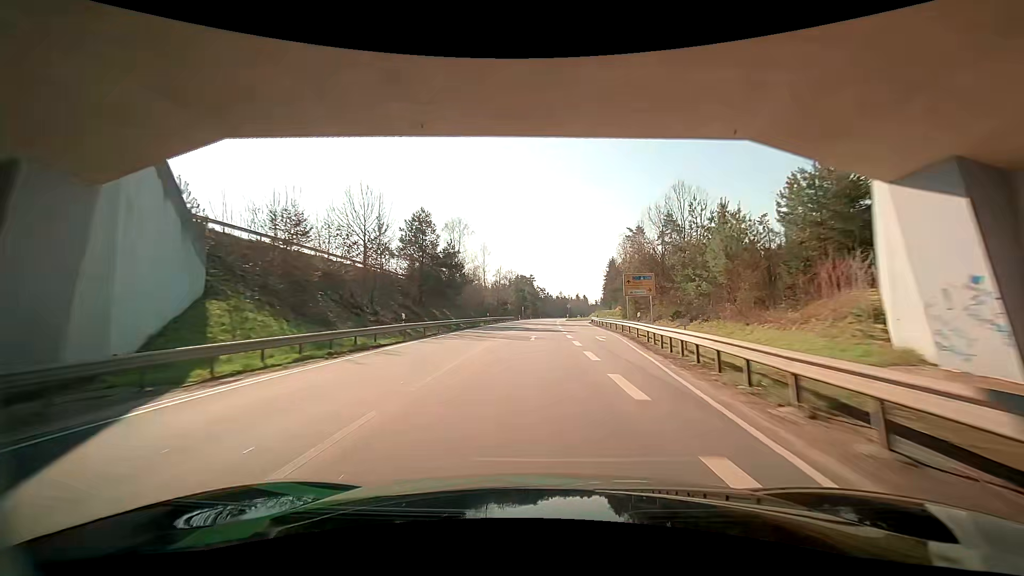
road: primary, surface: asphalt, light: Day
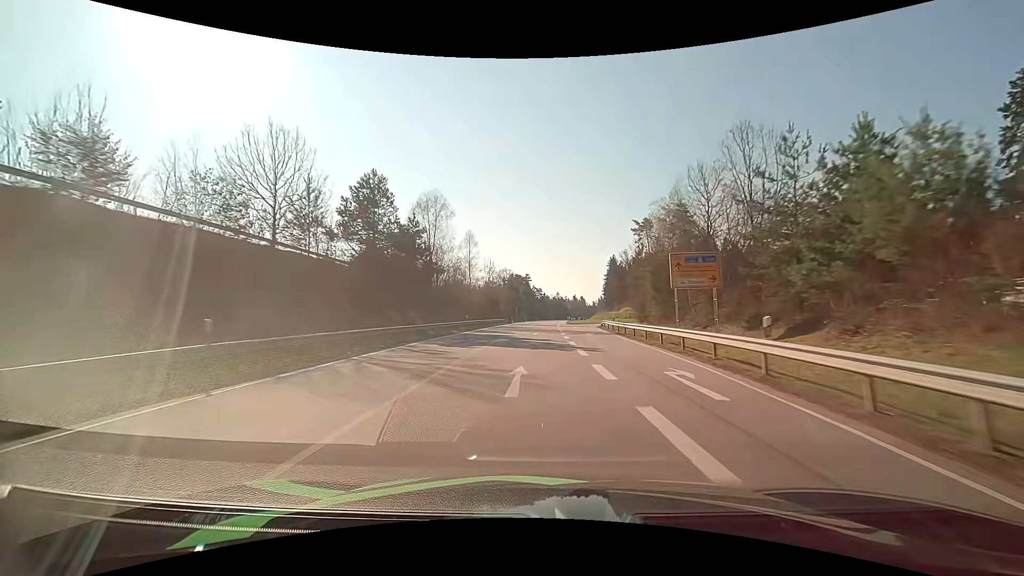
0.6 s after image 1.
(+0.2, +15.5) m; +1°
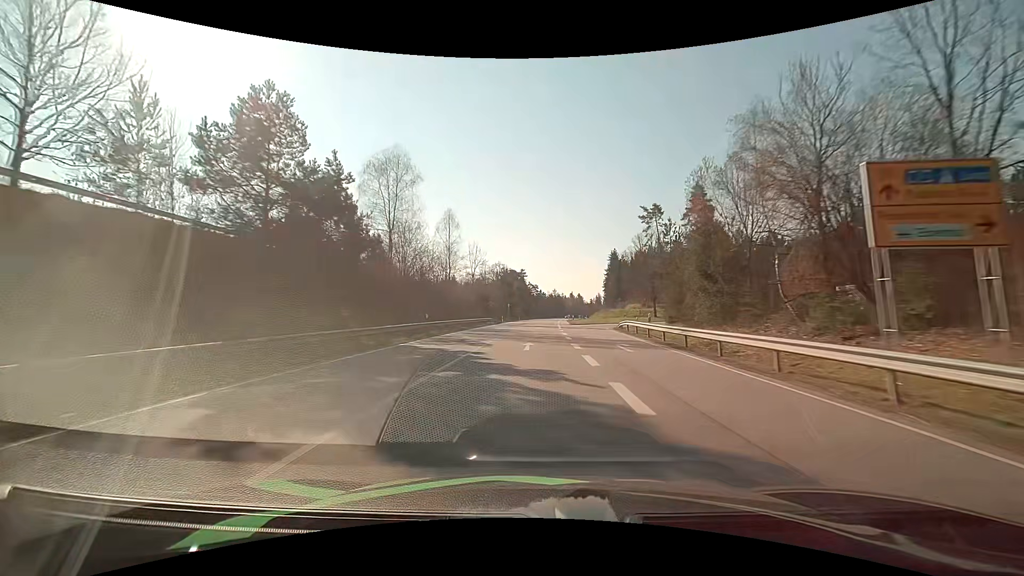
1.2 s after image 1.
(0.0, +15.5) m; +1°
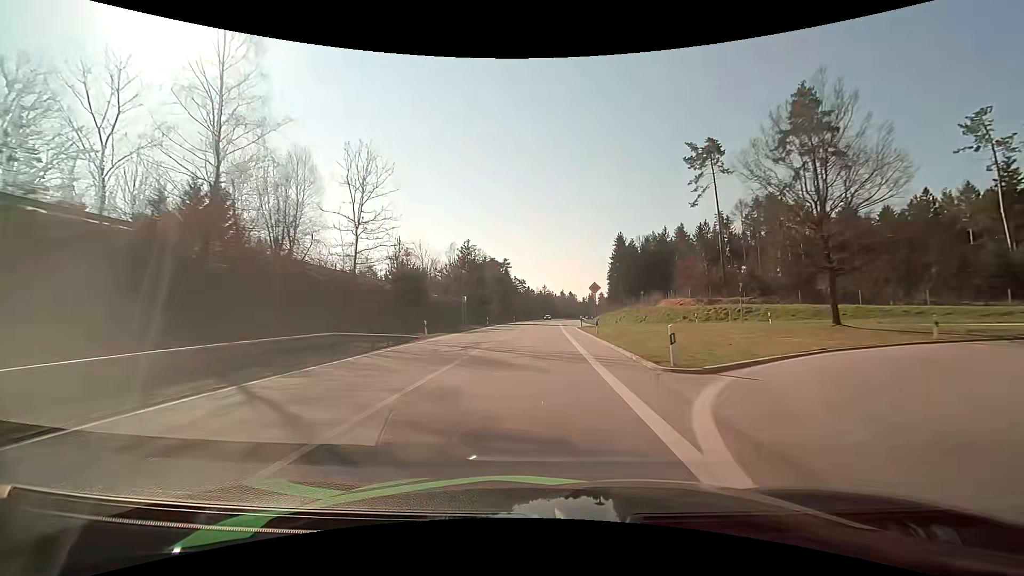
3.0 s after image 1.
(+0.6, +46.5) m; +1°
